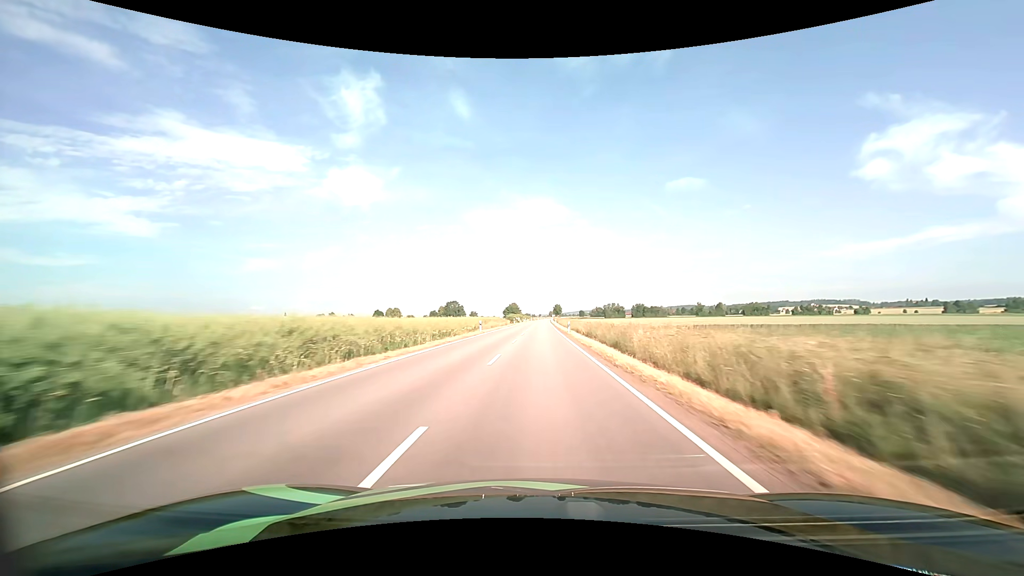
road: tertiary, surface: asphalt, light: Day
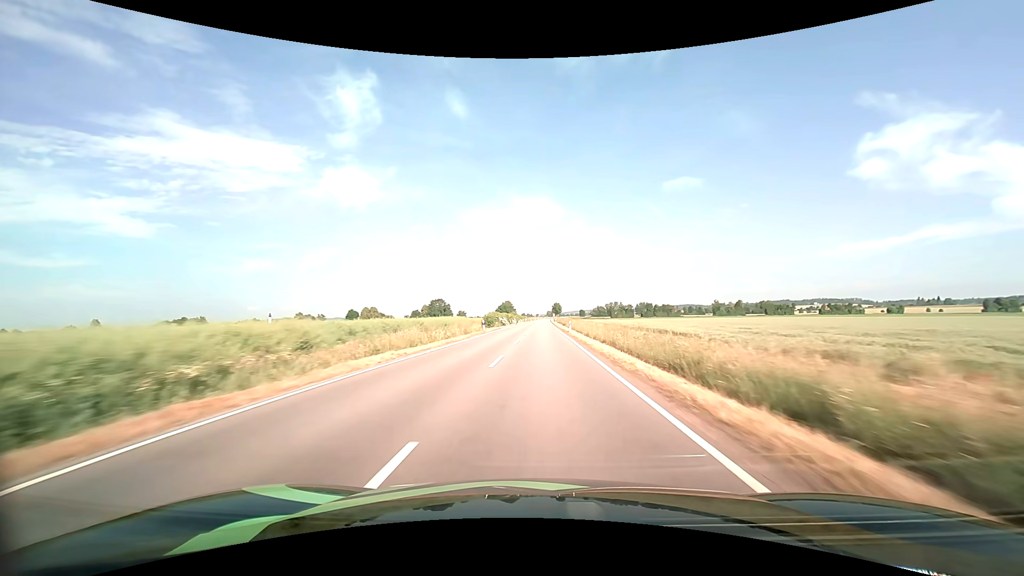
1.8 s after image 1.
(+0.1, +48.7) m; 0°
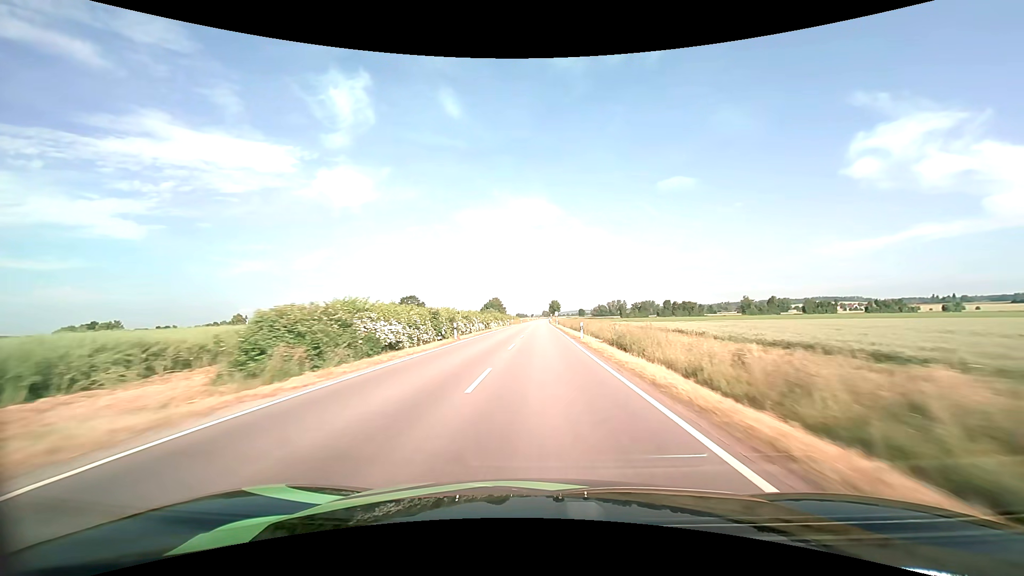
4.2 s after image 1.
(+0.3, +64.3) m; +1°
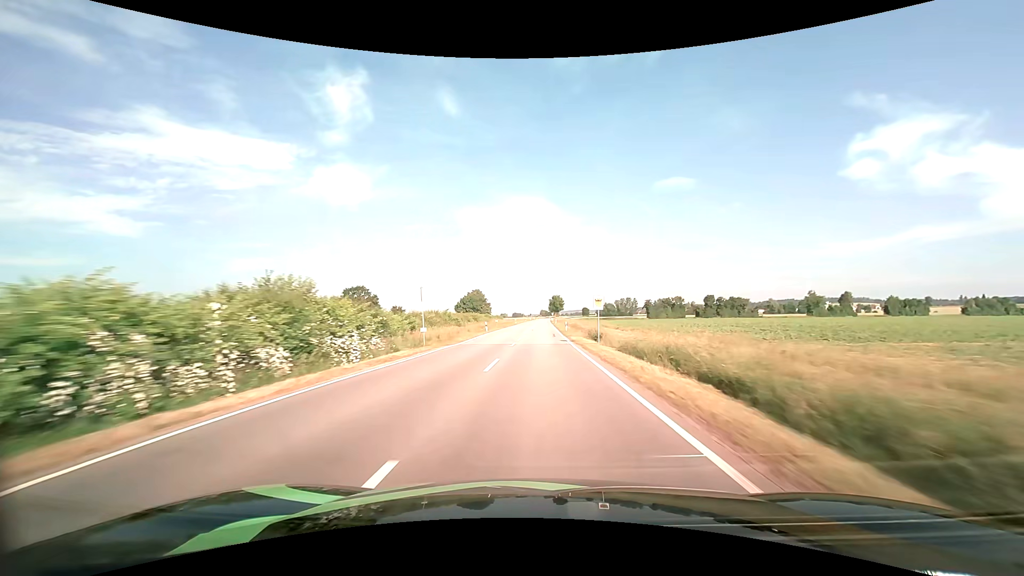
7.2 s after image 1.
(+0.4, +80.4) m; 0°
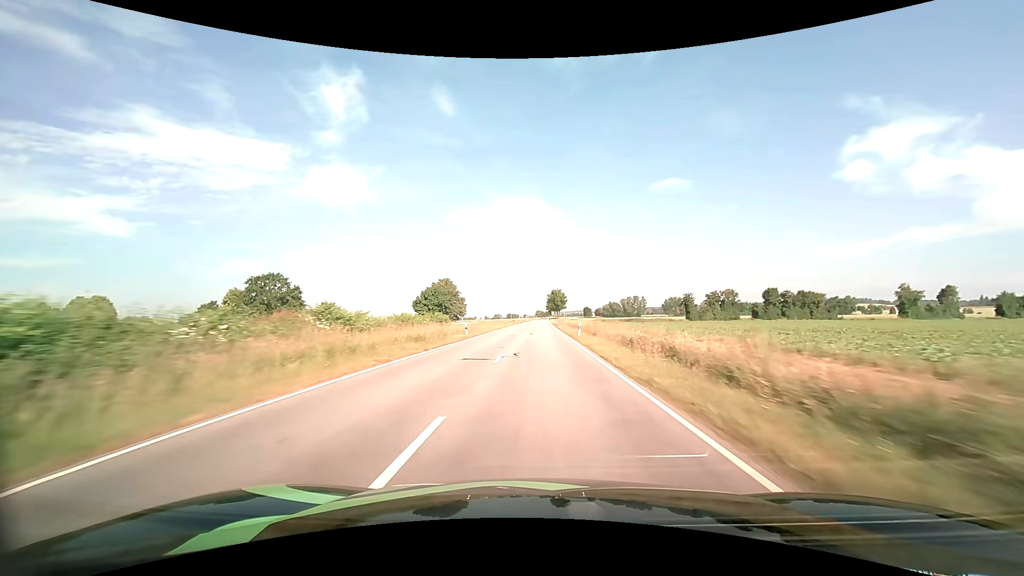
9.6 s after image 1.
(+0.1, +64.2) m; 0°
(0, +10) (0, +20) (0, +30) (0, +40) (0, +50) (0, +60) (0, +70) (0, +80) (0, +90) (+1, +100) m
